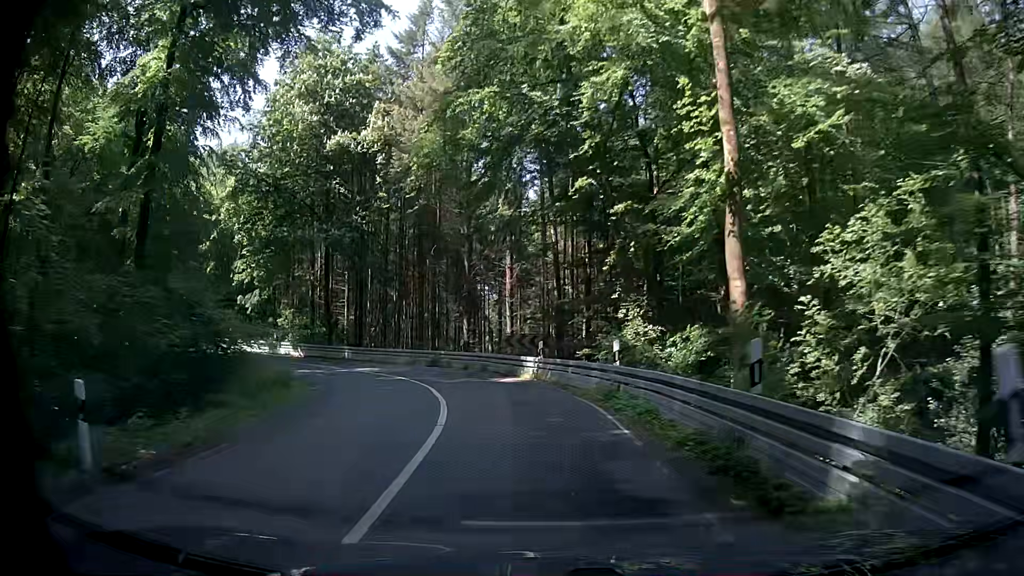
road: secondary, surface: asphalt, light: Day
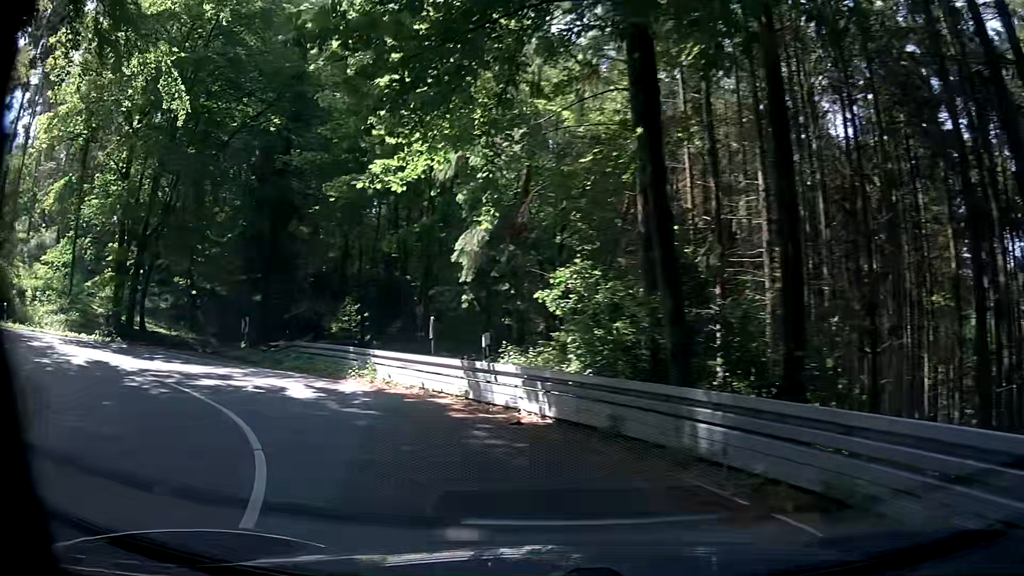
(-5.8, +30.6) m; -35°
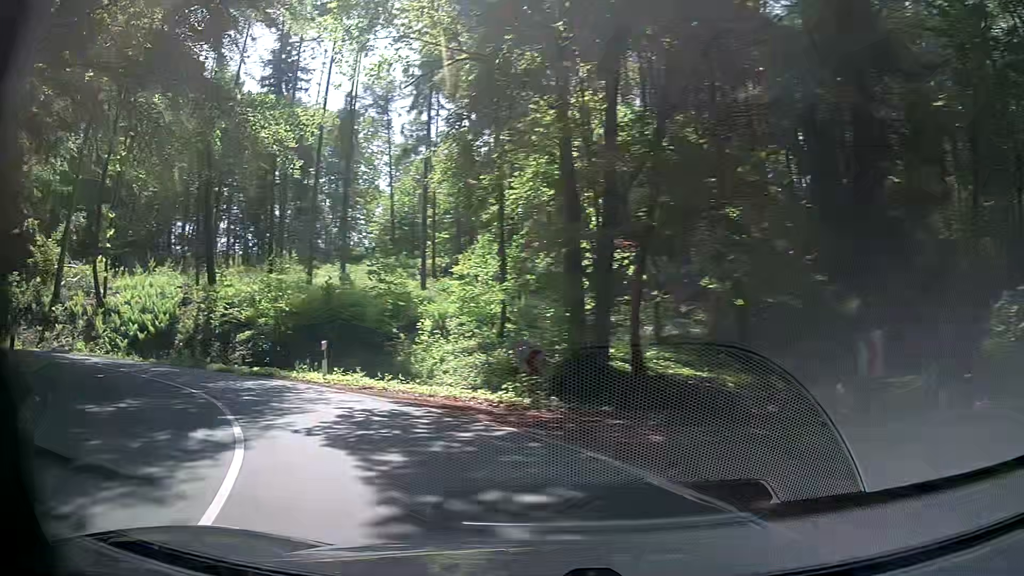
(-6.8, +14.9) m; -51°
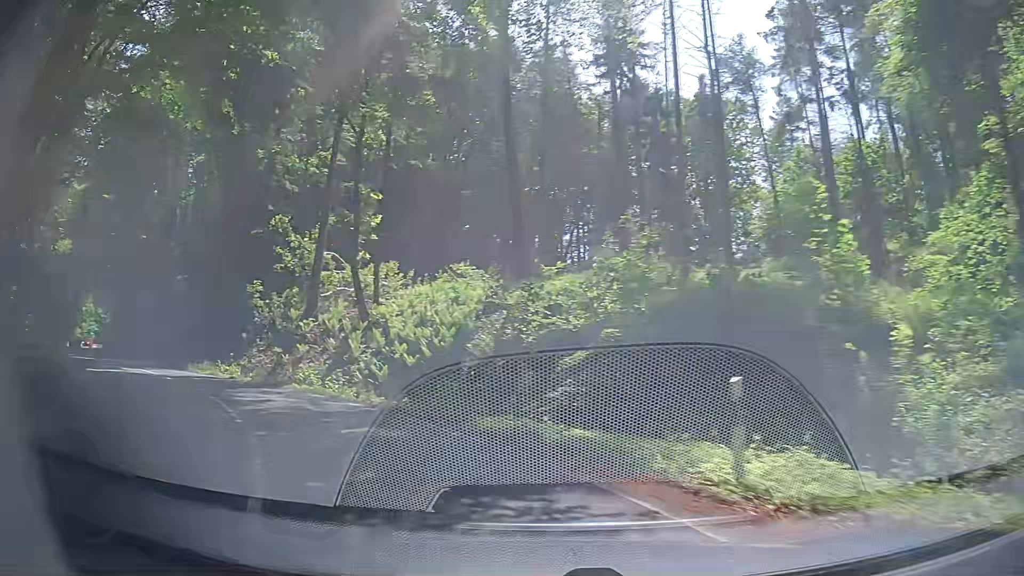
(-3.1, +10.8) m; -31°
